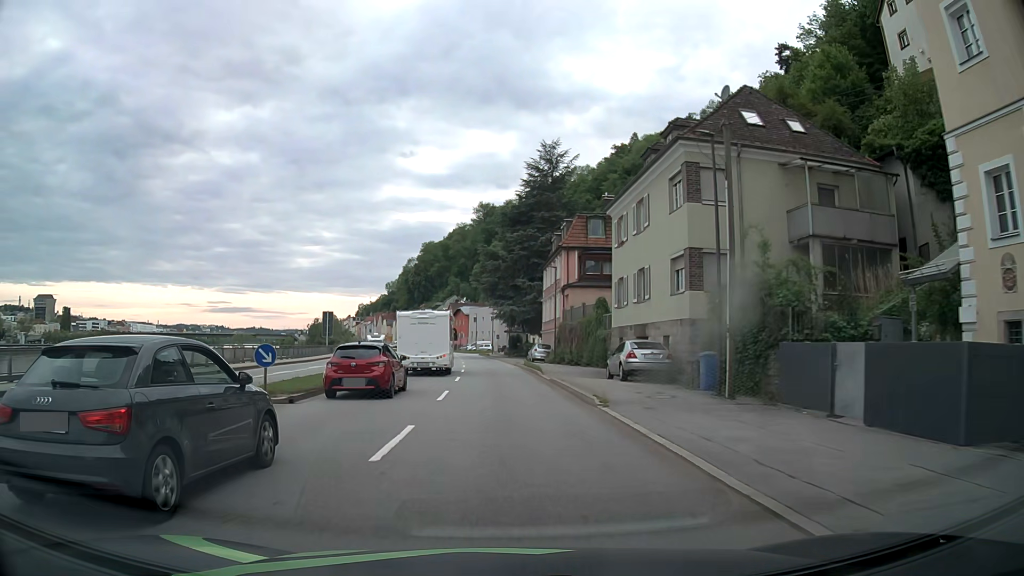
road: primary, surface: asphalt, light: Day
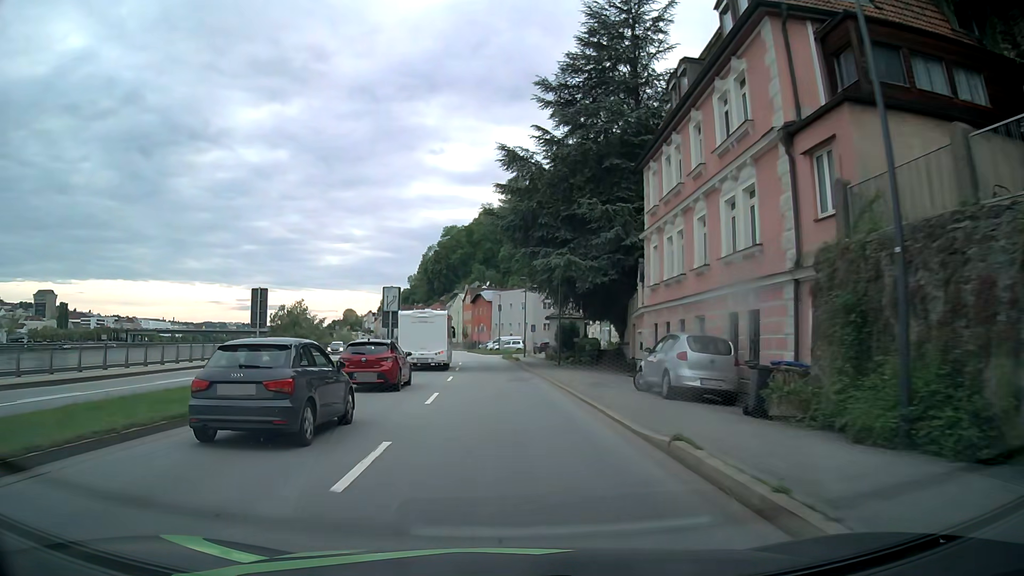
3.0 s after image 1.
(-0.6, +38.0) m; -2°
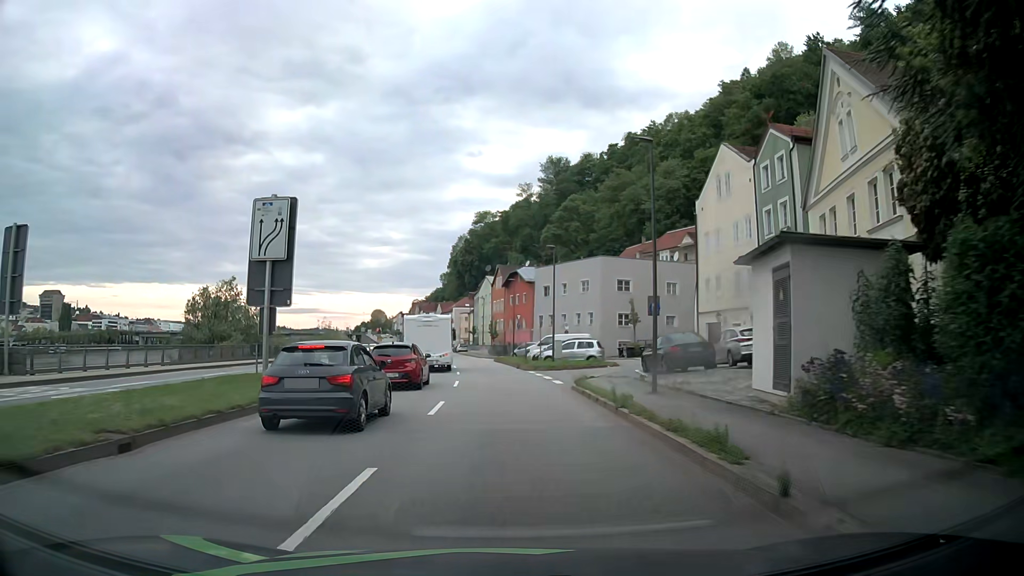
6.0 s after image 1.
(-1.0, +38.0) m; -3°
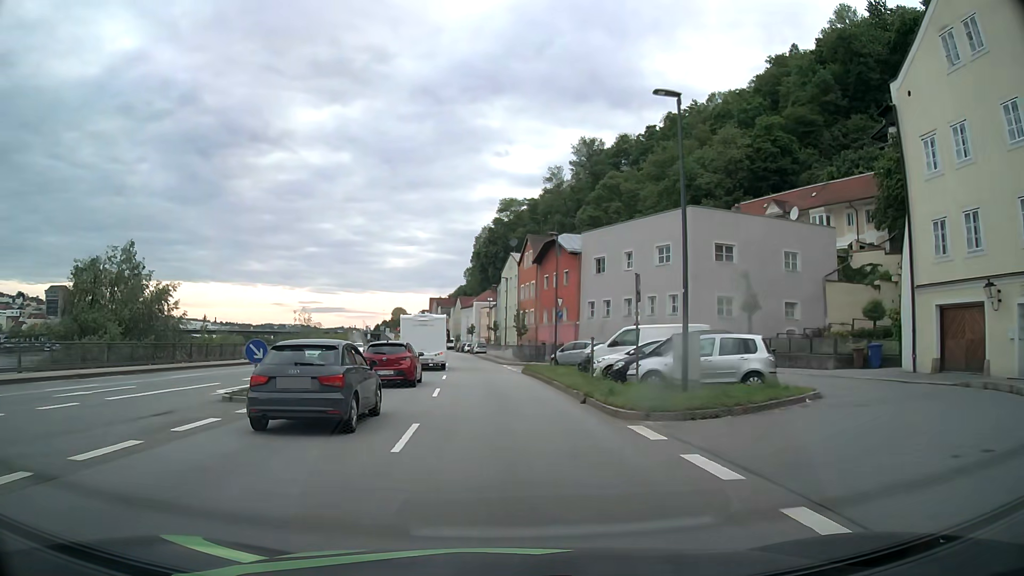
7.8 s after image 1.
(-0.3, +22.8) m; -2°
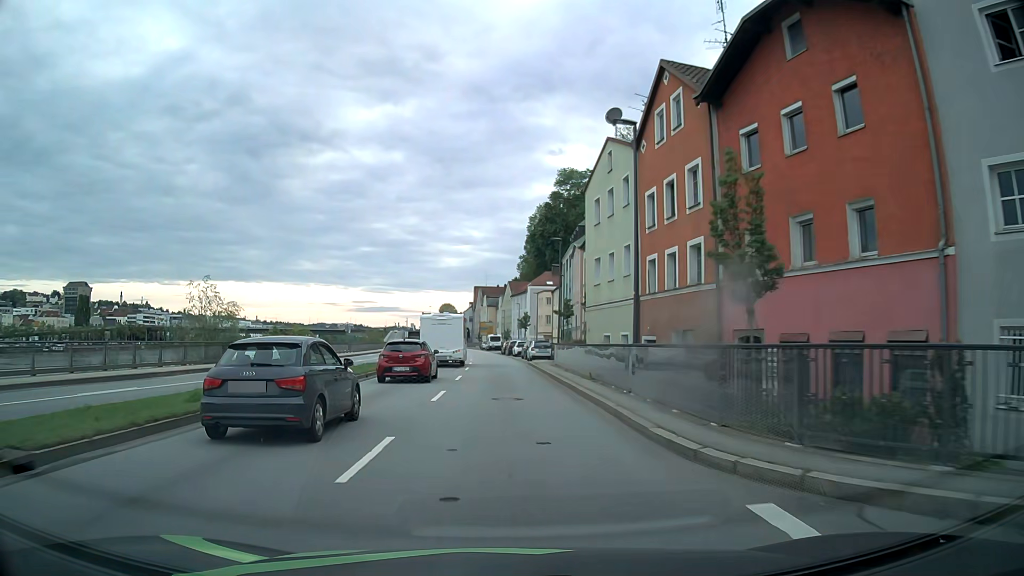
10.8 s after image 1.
(-1.8, +38.0) m; -5°
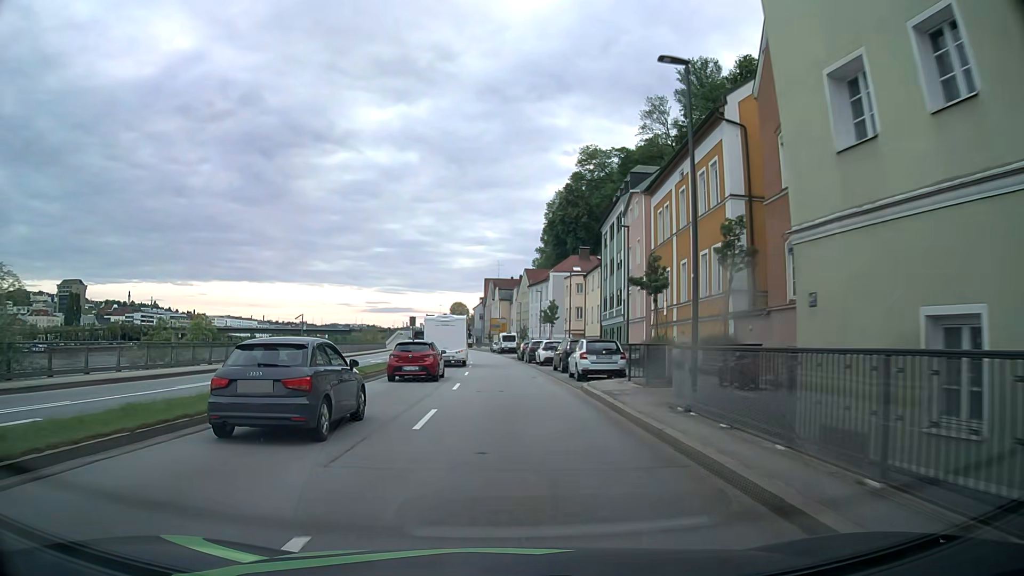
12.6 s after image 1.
(-0.3, +22.9) m; -2°
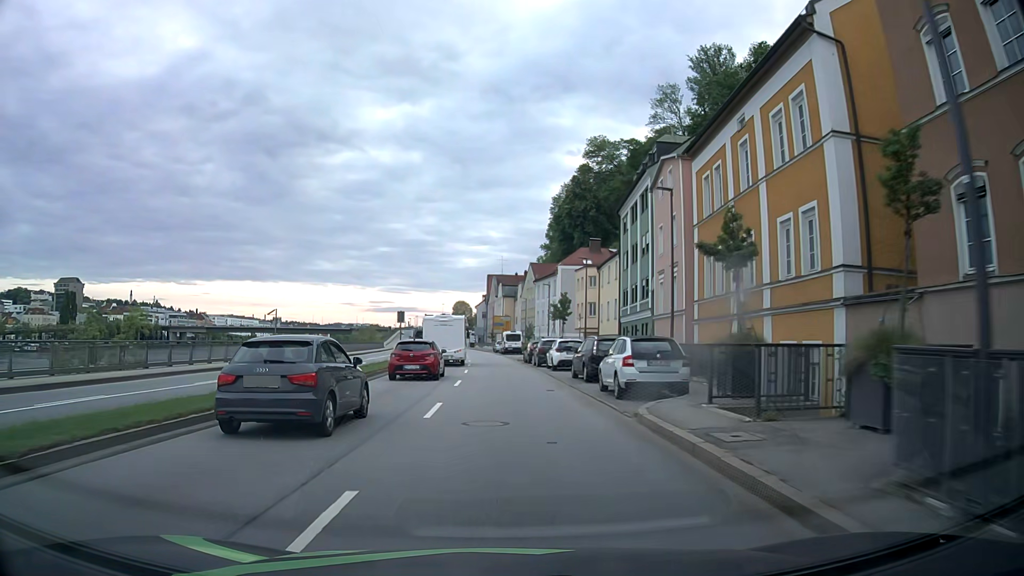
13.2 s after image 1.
(0.0, +7.6) m; 0°
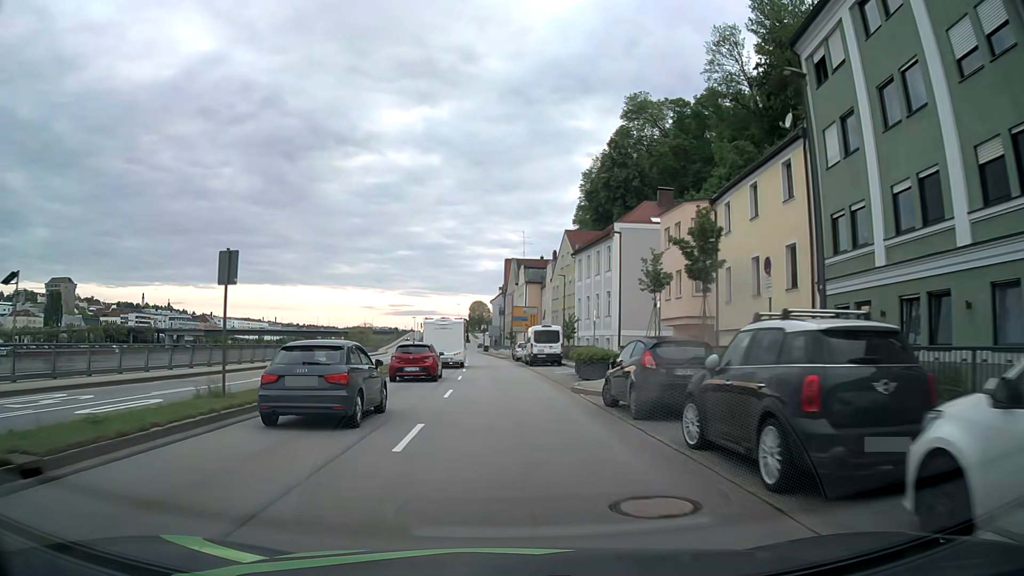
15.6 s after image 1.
(-0.2, +30.5) m; -1°
(0, +10) (0, +20) (-1, +30) (-1, +40) (-2, +50) (-2, +60) (-3, +70) (-4, +80) (-4, +90) (-5, +100) m
